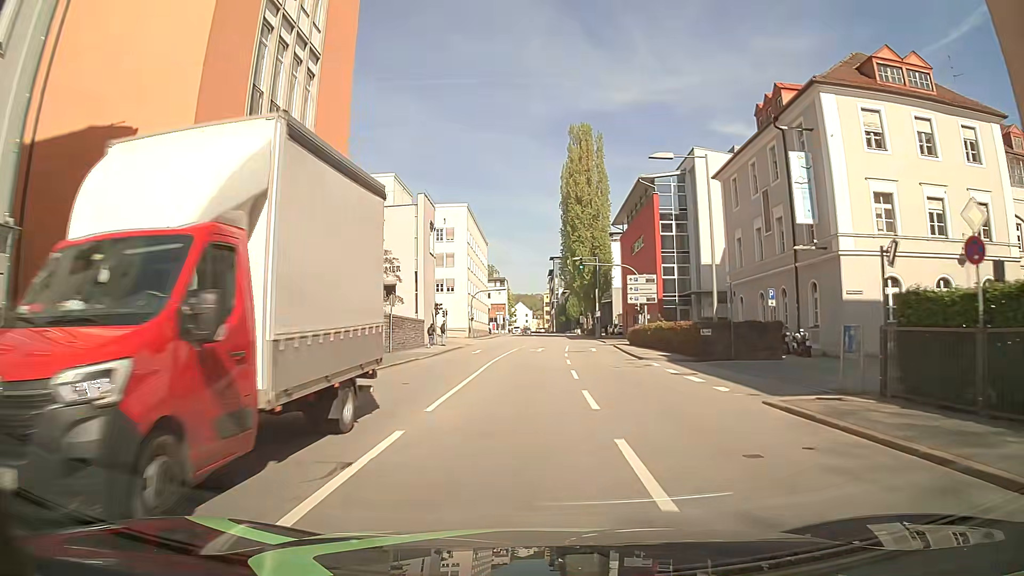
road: primary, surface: asphalt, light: Day
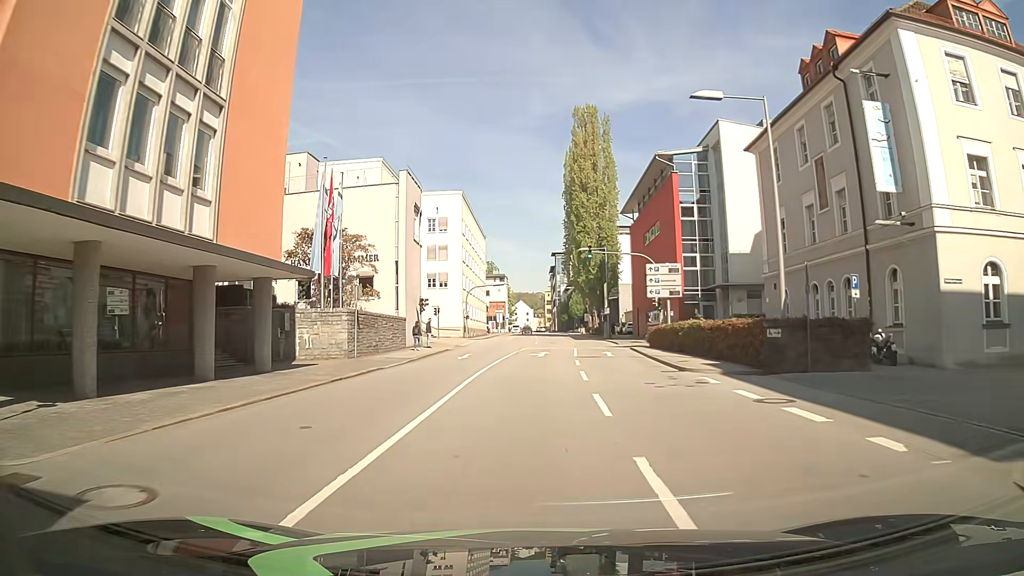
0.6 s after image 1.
(+0.1, +7.1) m; +1°
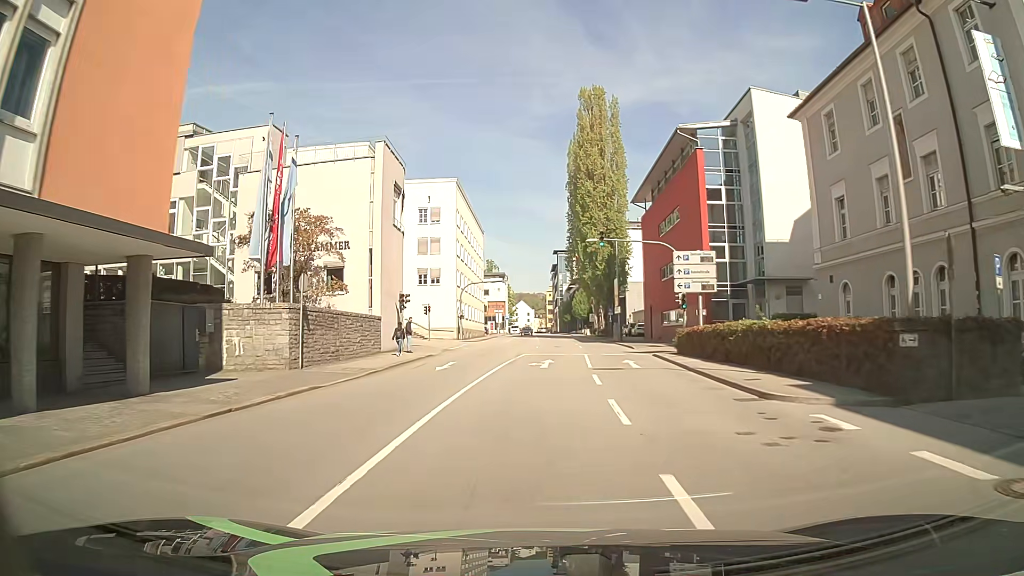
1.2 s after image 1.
(-0.1, +6.8) m; -1°
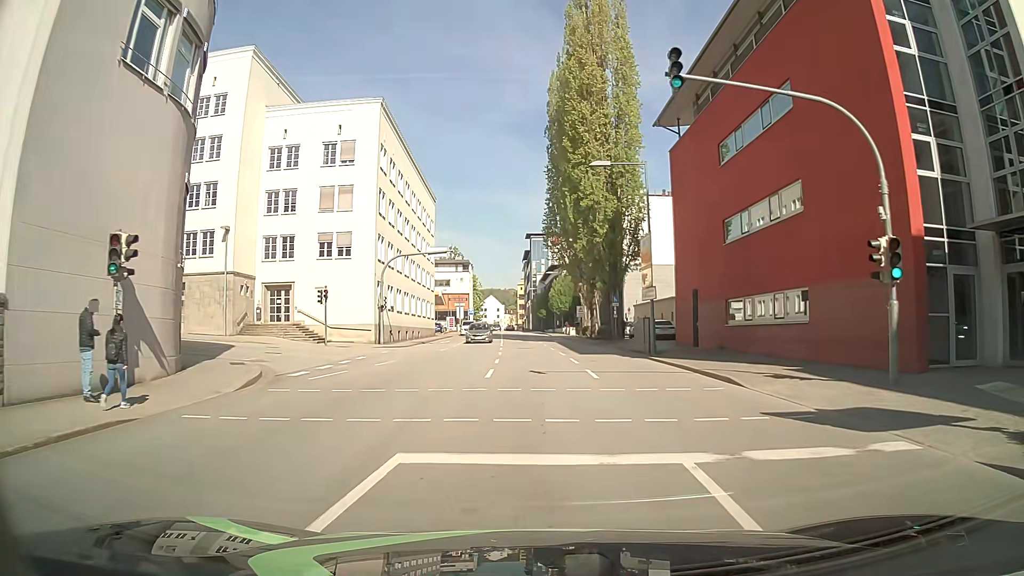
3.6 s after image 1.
(+0.6, +24.2) m; +3°
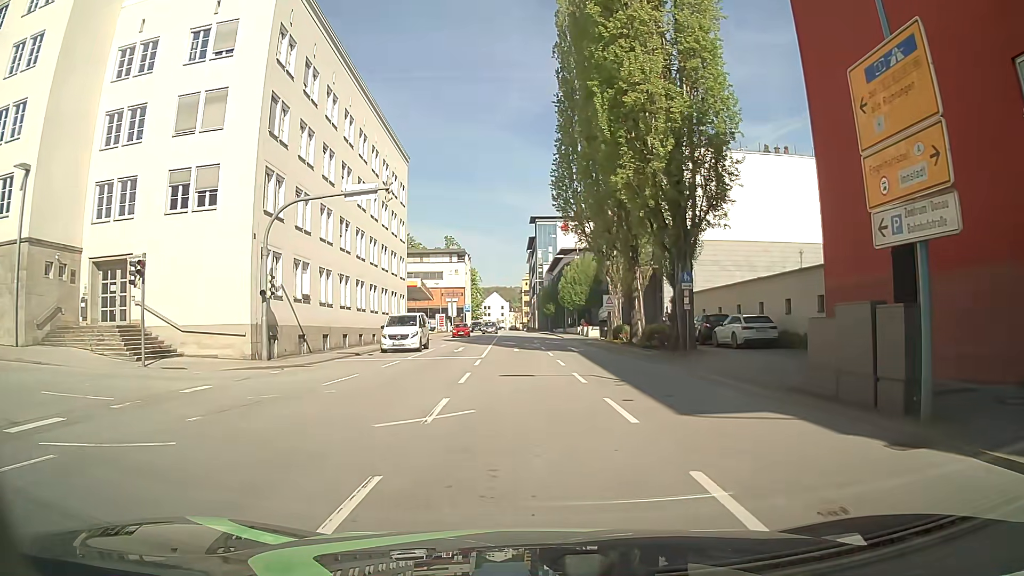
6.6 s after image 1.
(-0.1, +19.4) m; -1°
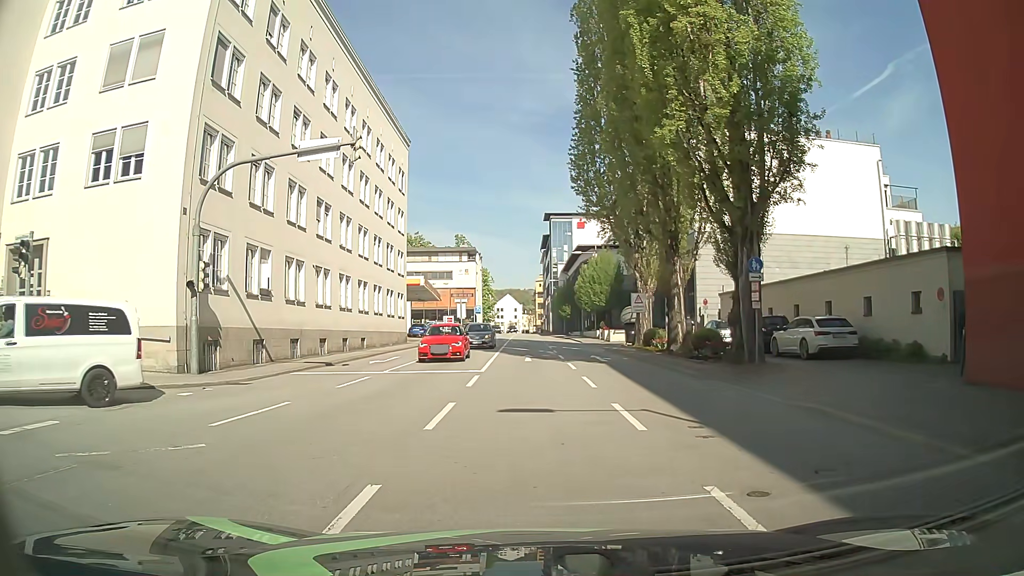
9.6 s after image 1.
(-0.1, +5.9) m; -3°
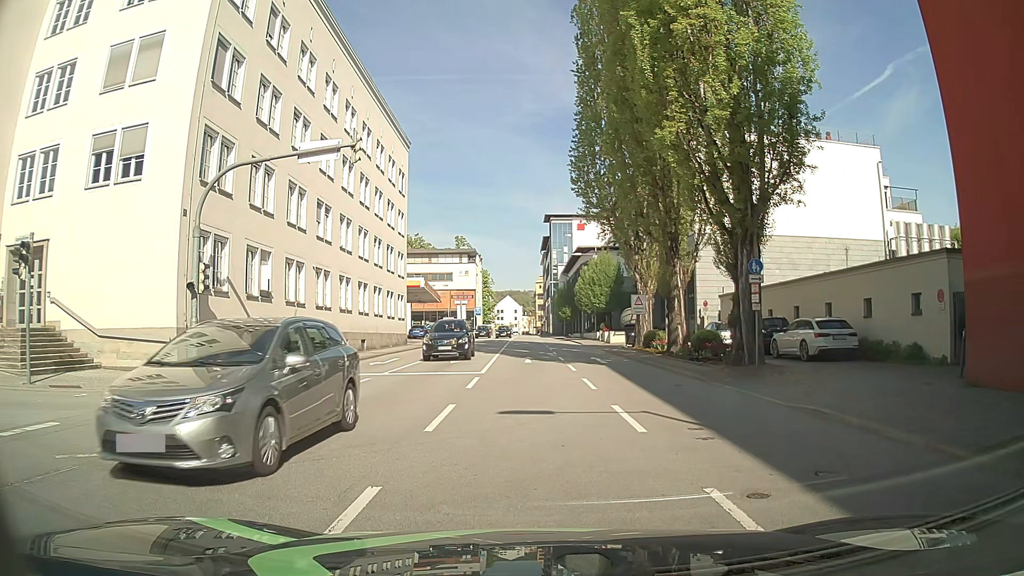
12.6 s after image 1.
(0.0, +0.1) m; 0°
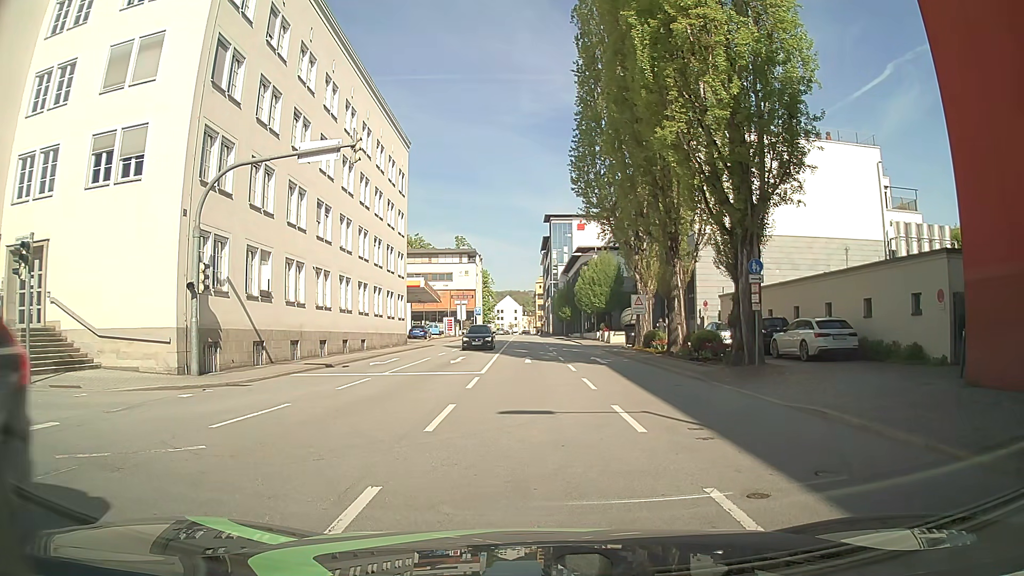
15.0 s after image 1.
(0.0, 0.0) m; 0°
